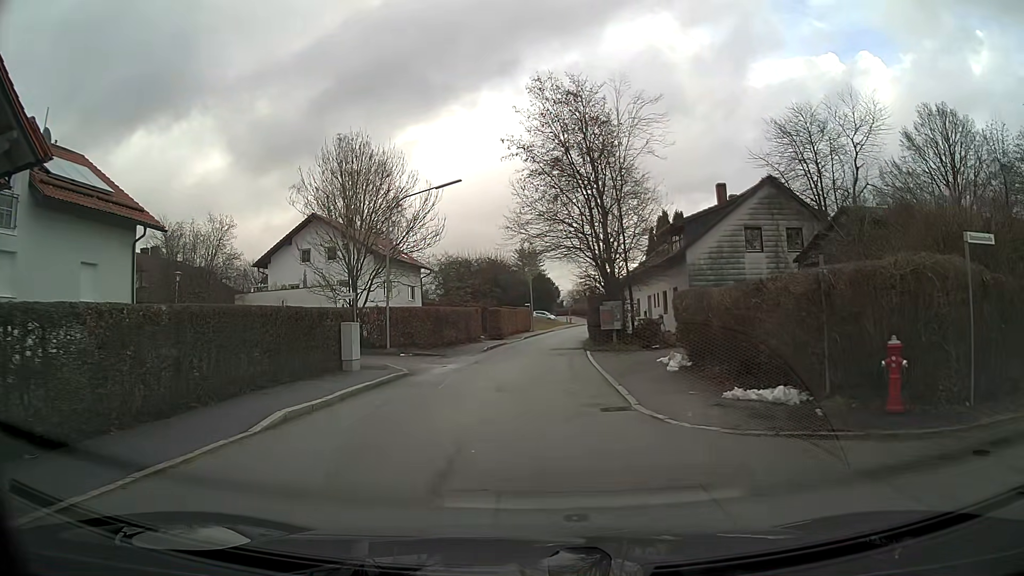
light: Day
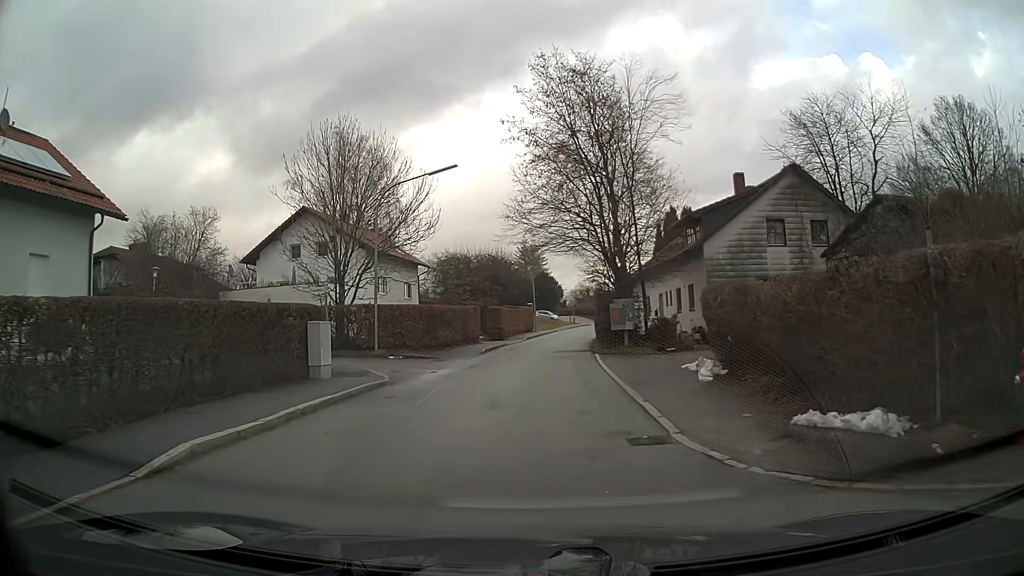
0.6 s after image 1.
(0.0, +3.0) m; 0°
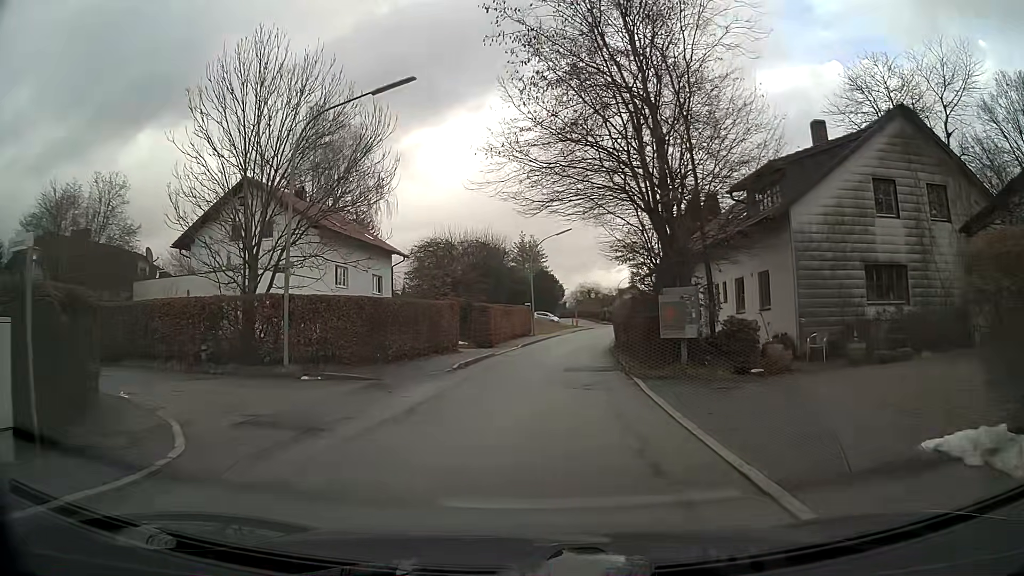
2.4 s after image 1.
(0.0, +10.8) m; +1°
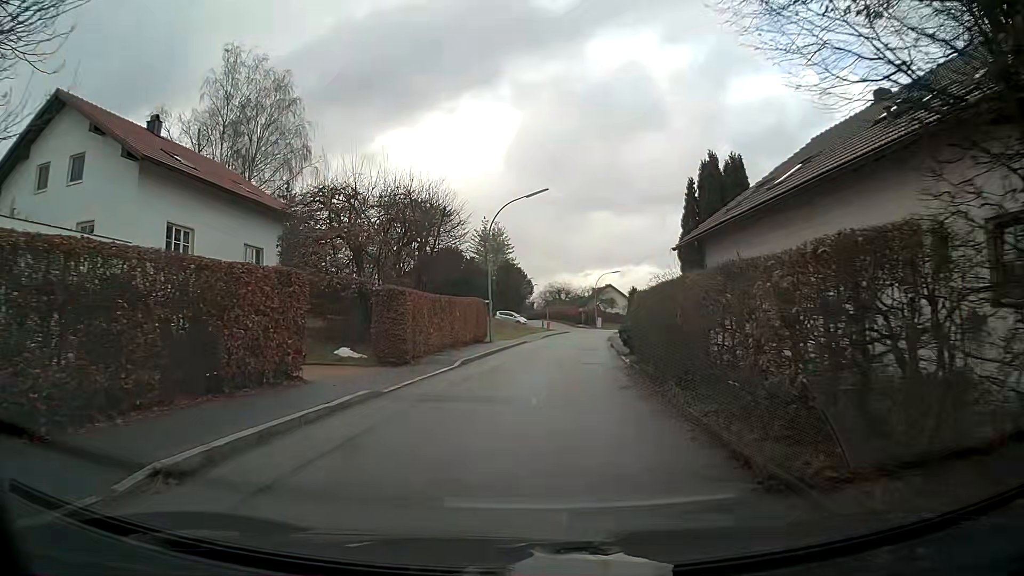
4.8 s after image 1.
(+0.4, +16.5) m; +3°
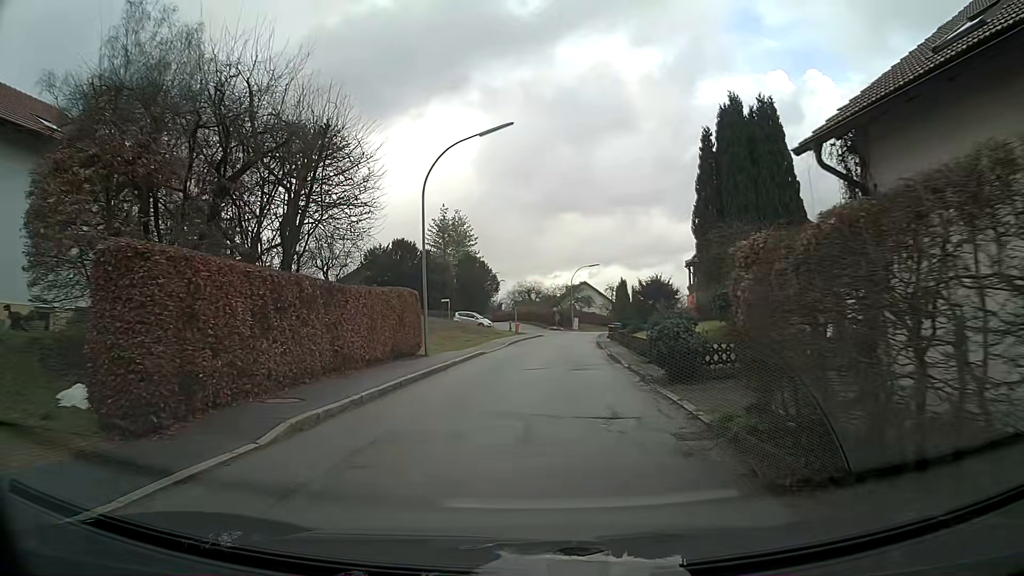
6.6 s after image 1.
(+0.3, +12.7) m; +2°
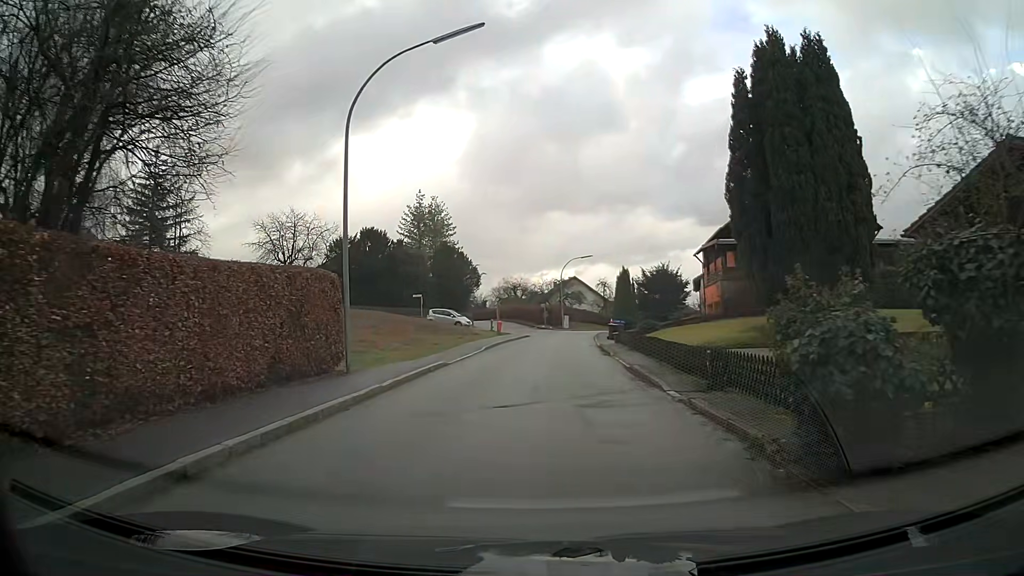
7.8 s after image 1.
(0.0, +8.5) m; +1°
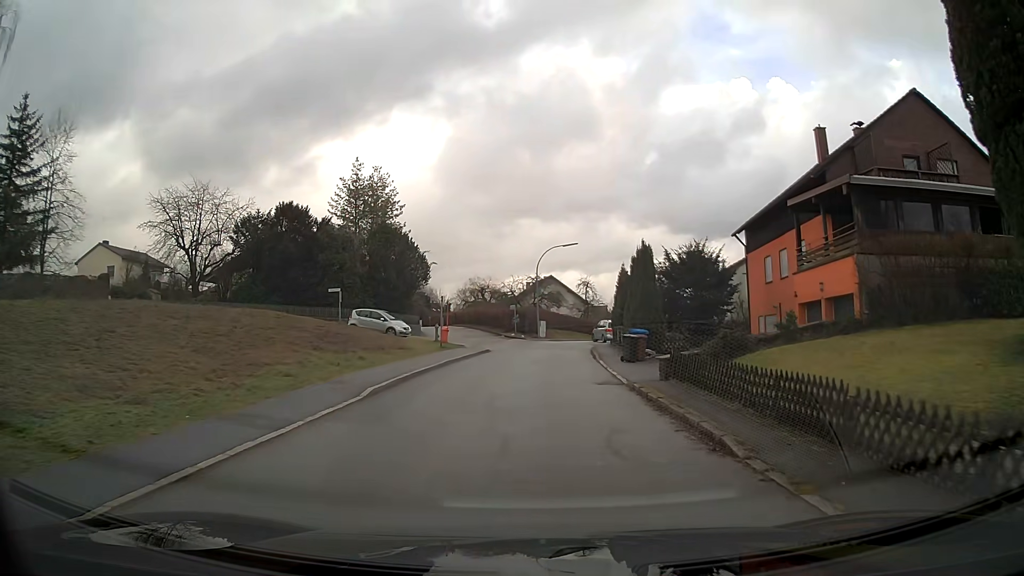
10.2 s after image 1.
(+0.4, +17.0) m; +3°
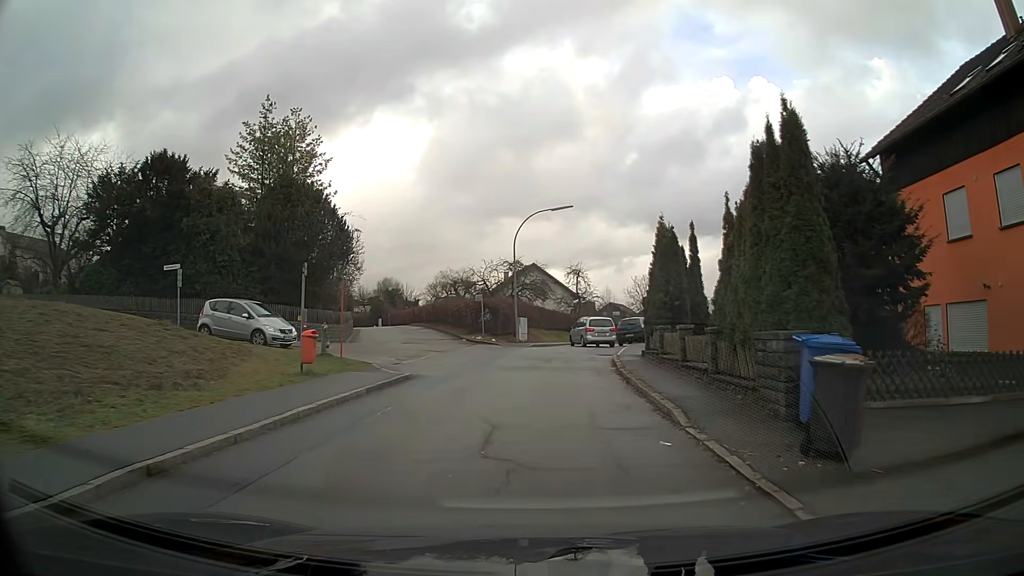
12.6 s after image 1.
(+0.4, +17.3) m; +2°
(0, +10) (0, +20) (+1, +30) (+2, +40) (+5, +50) (+8, +59) (+12, +68) (+16, +77) (+20, +87) (+23, +96) m
